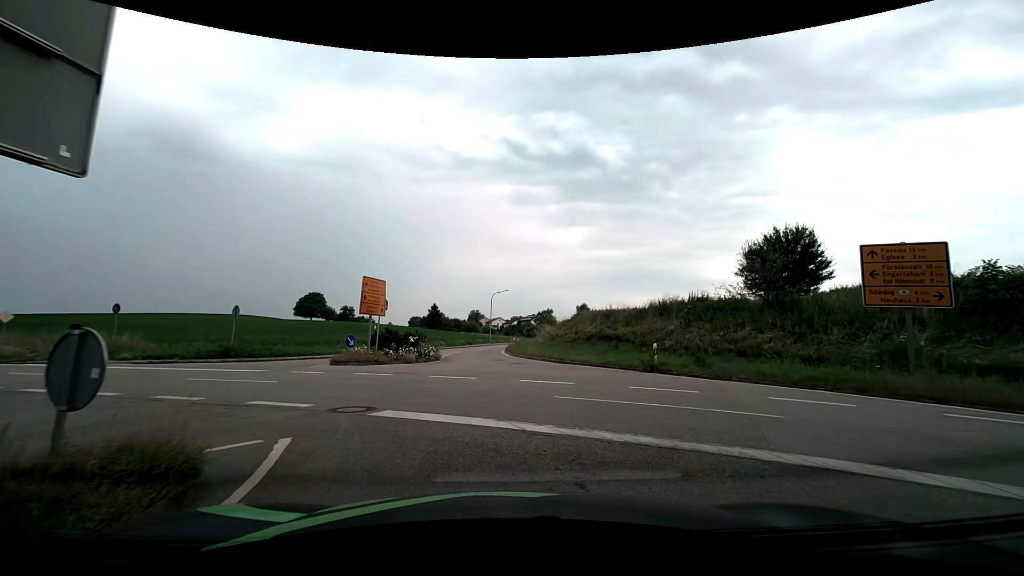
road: tertiary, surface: asphalt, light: Day
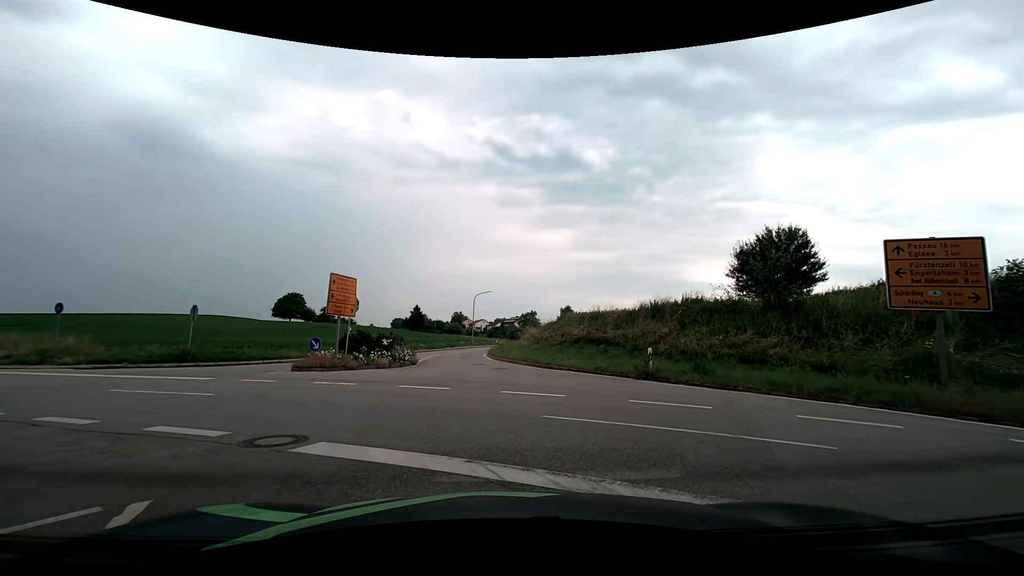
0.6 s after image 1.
(0.0, +1.8) m; +3°
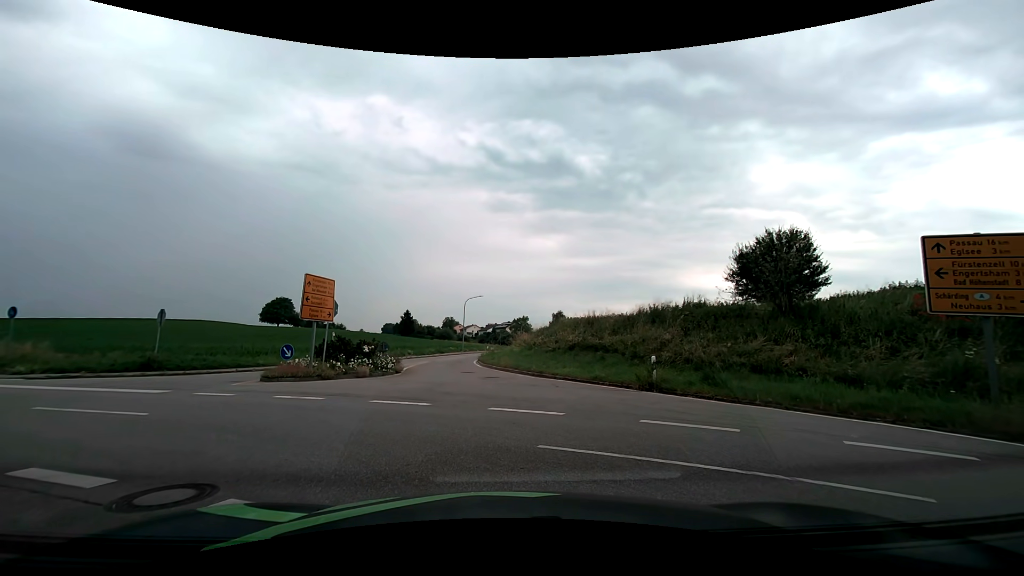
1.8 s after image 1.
(0.0, +1.5) m; +1°
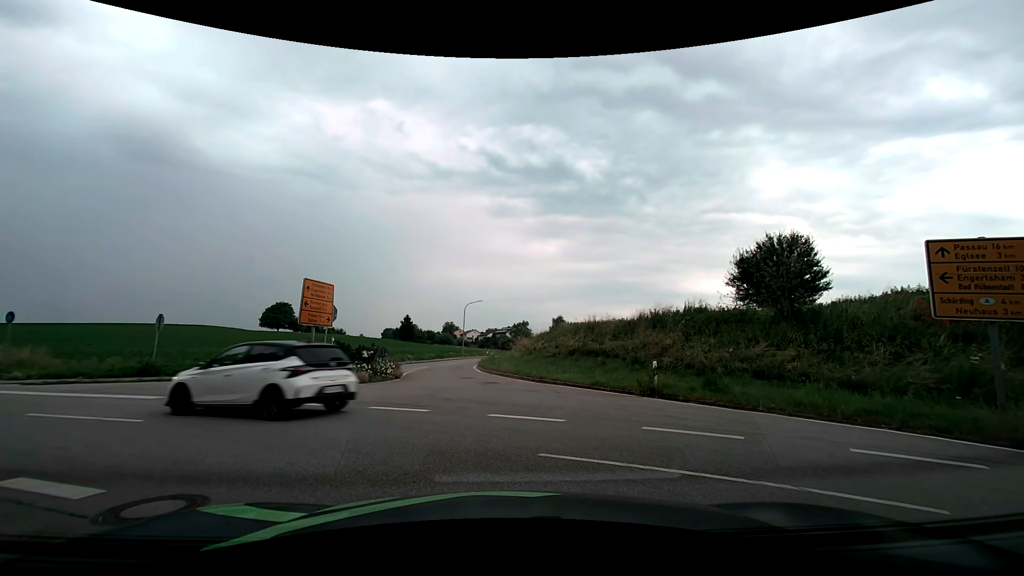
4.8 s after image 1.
(0.0, +0.2) m; 0°
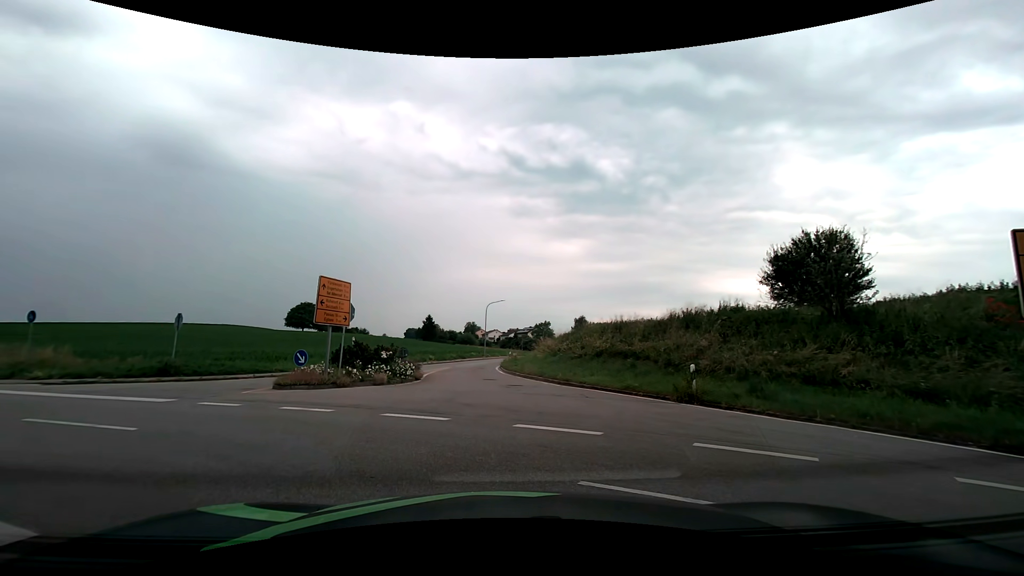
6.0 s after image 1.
(0.0, +1.3) m; -1°
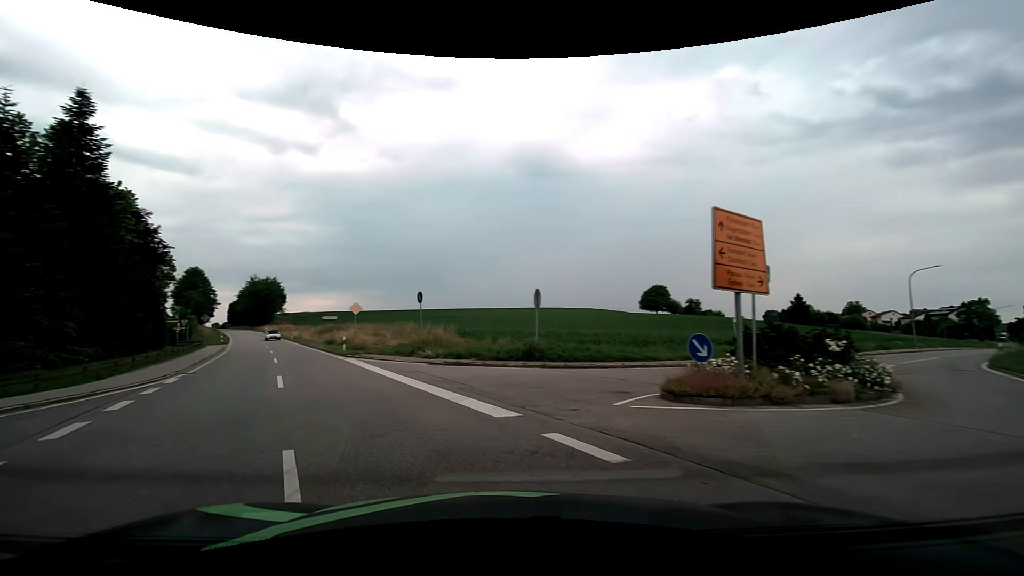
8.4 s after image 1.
(-3.2, +8.5) m; -40°
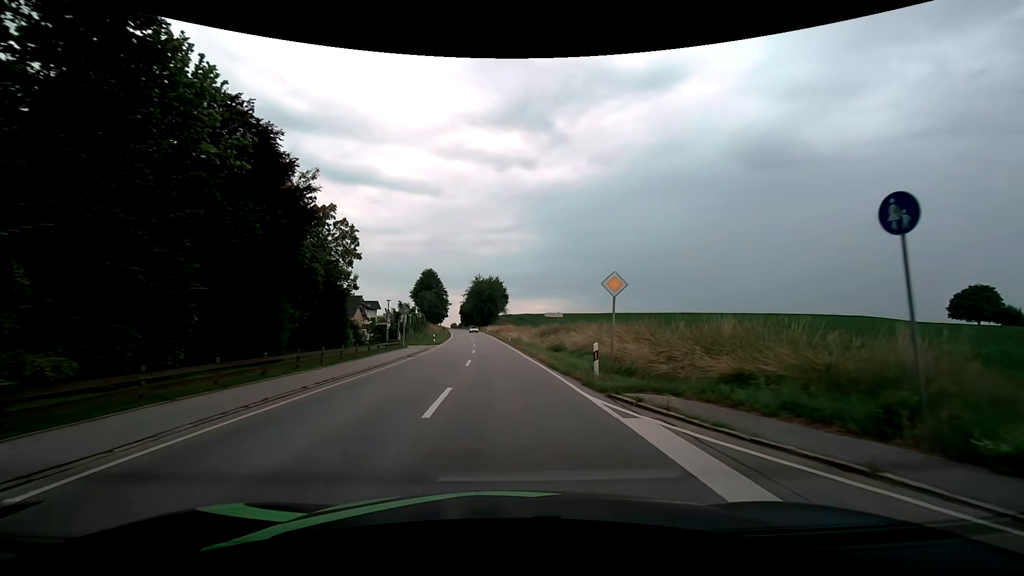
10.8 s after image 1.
(-6.1, +18.1) m; -25°
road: secondary
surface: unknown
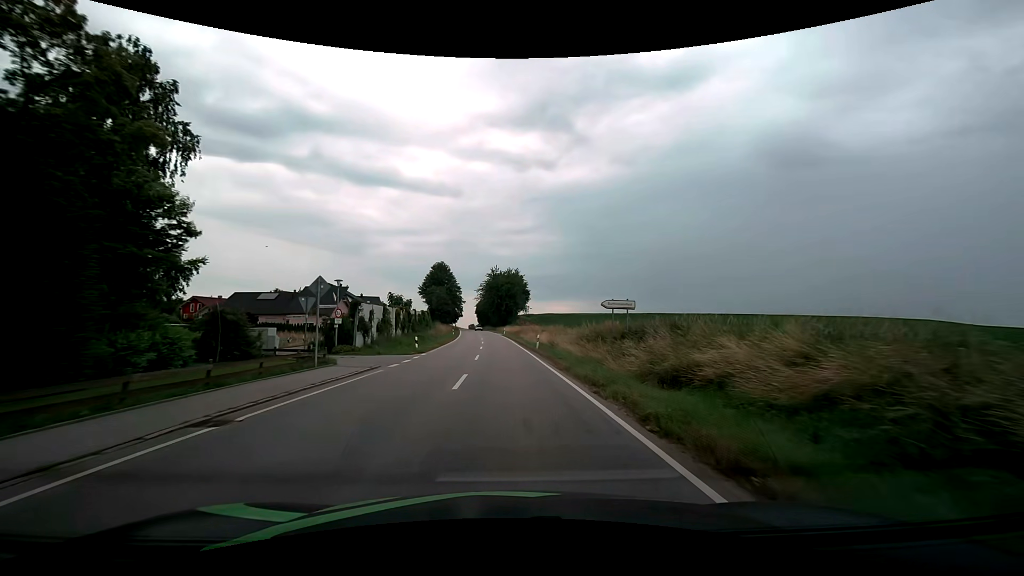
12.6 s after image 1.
(-0.5, +20.8) m; -2°
(0, +10) (0, +20) (0, +30) (-1, +40) (-1, +50) (-2, +60) (-2, +70) (-3, +80) (-4, +90) (-5, +100) m
